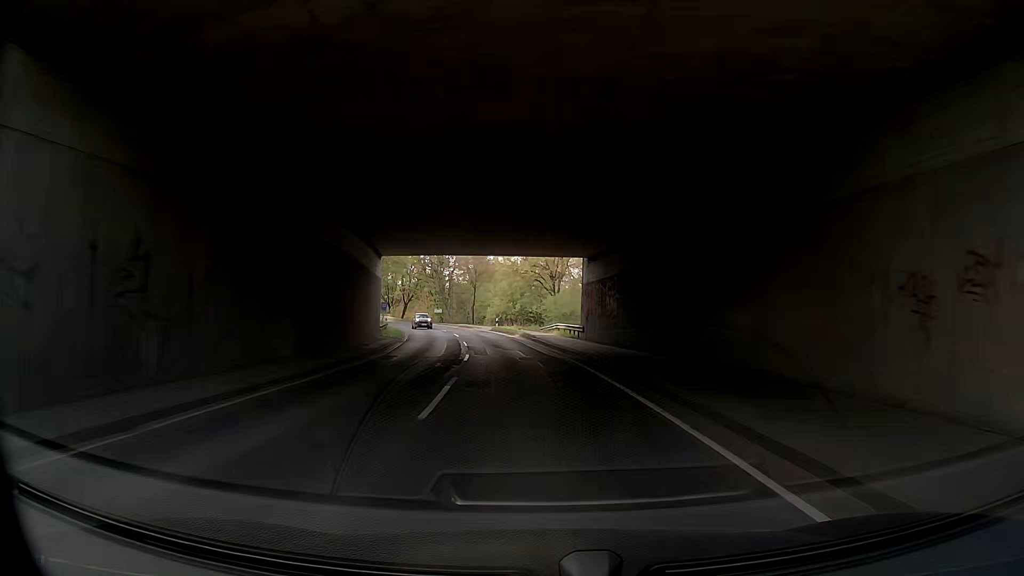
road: tertiary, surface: asphalt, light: Day
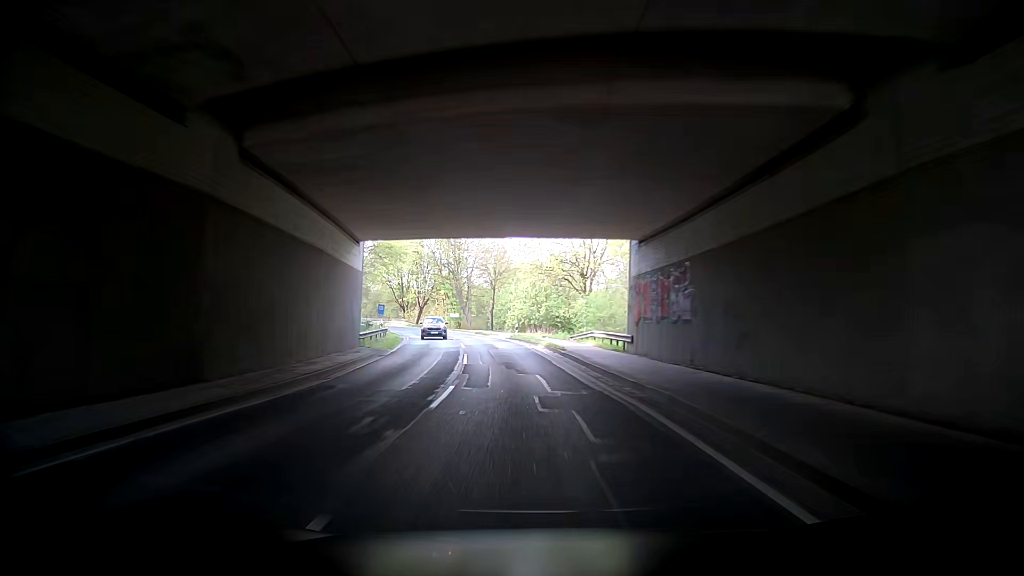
(-0.4, +10.8) m; -3°
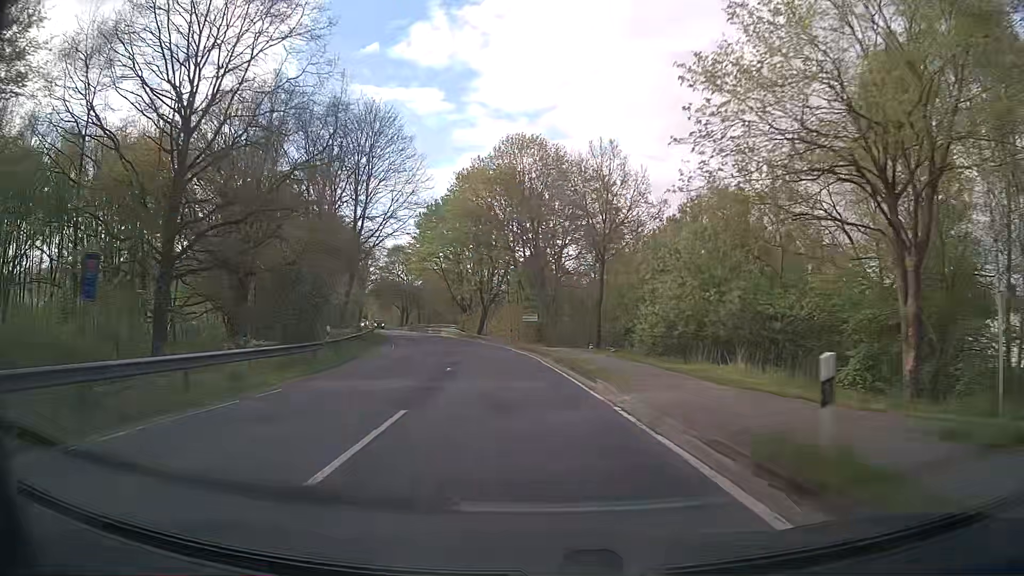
(-1.5, +42.9) m; -8°
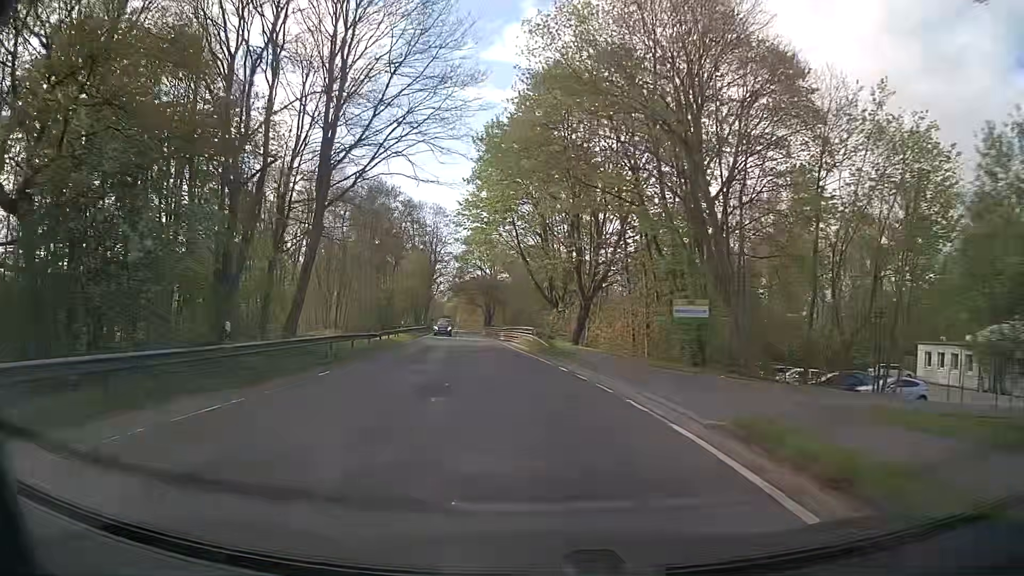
(-2.5, +32.1) m; -9°
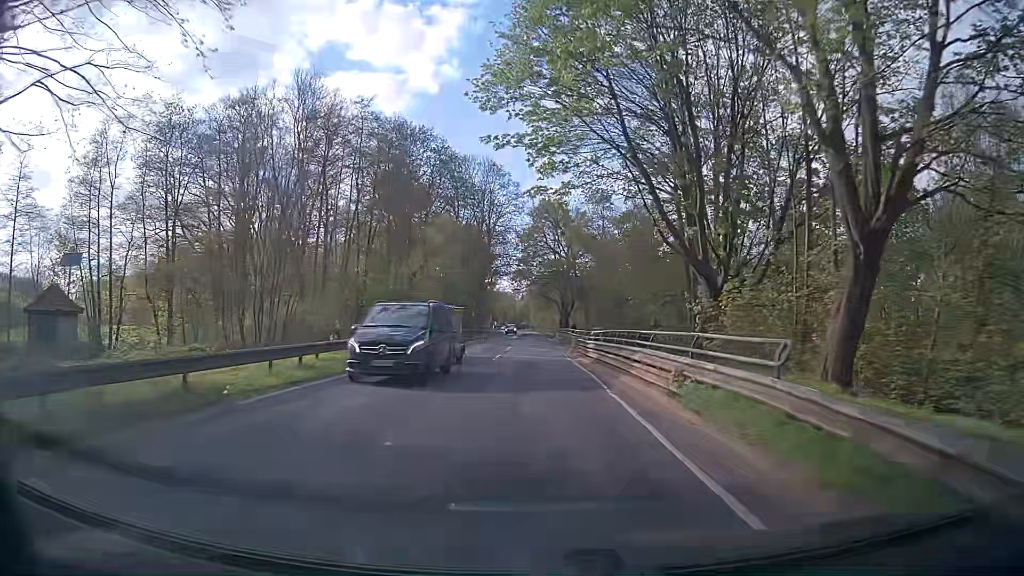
(-2.1, +32.1) m; -7°
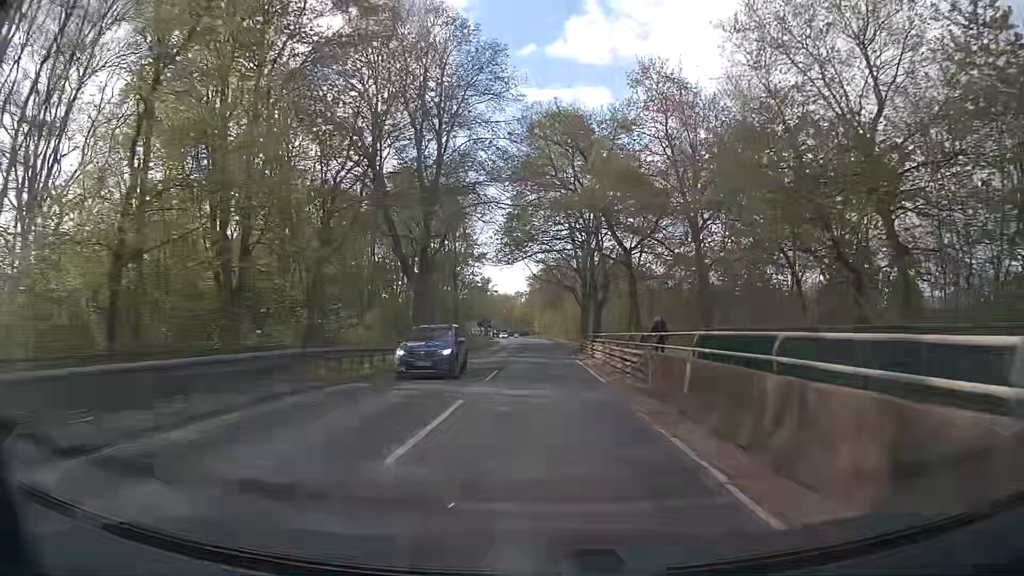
(-0.5, +43.1) m; -1°
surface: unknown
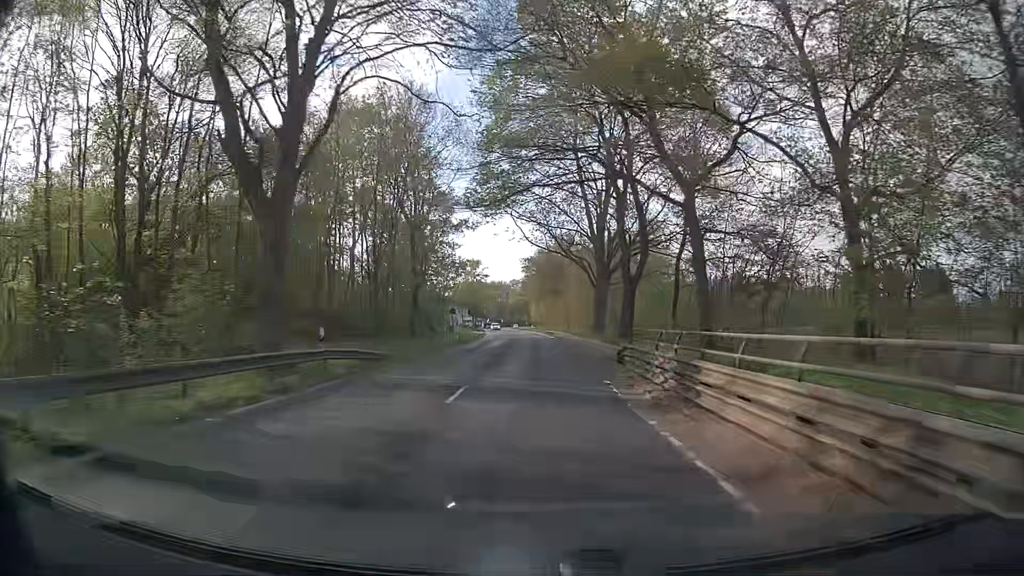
(+0.2, +21.6) m; +1°
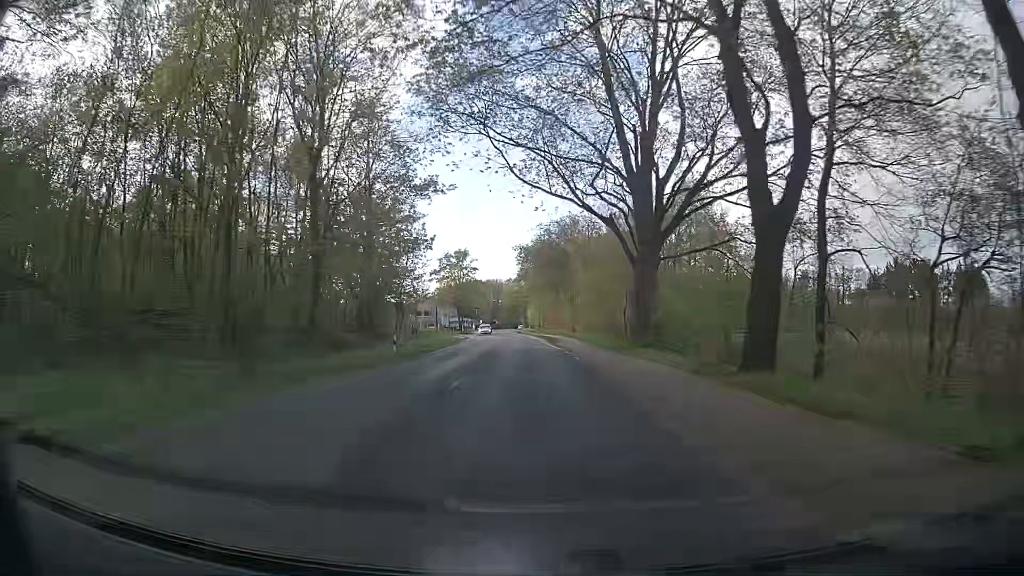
(-0.1, +21.6) m; 0°
(0, +10) (0, +20) (0, +30) (-1, +40) (-1, +50) (-2, +60) (-2, +70) (-3, +80) (-4, +90) (-4, +100) m
